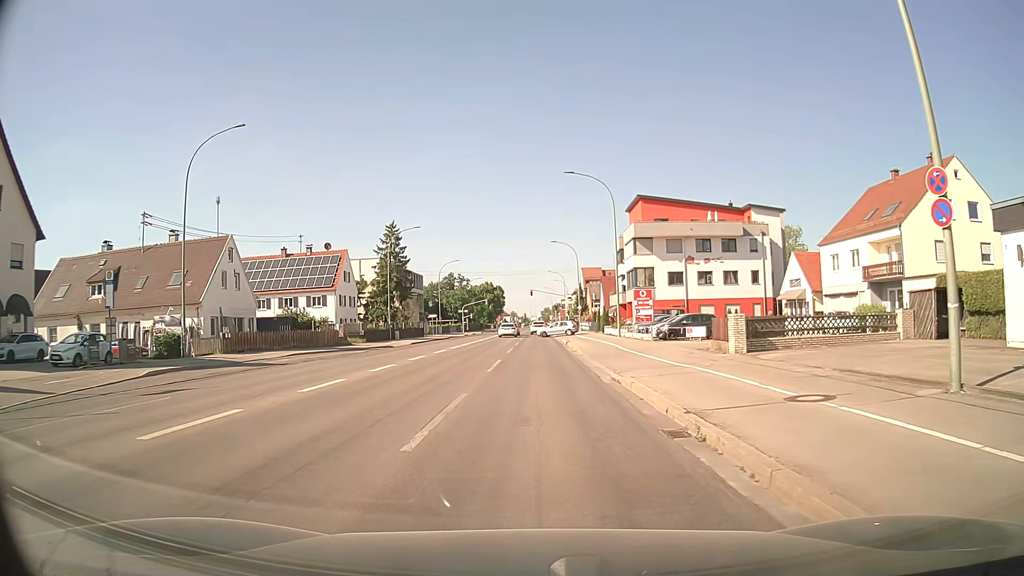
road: tertiary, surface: asphalt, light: Day
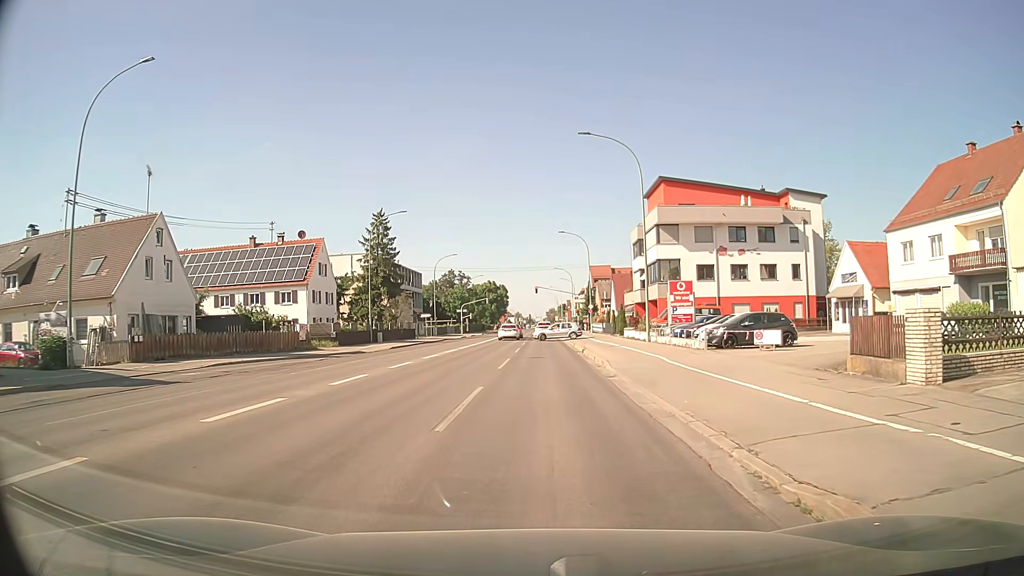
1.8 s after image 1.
(0.0, +10.4) m; -1°
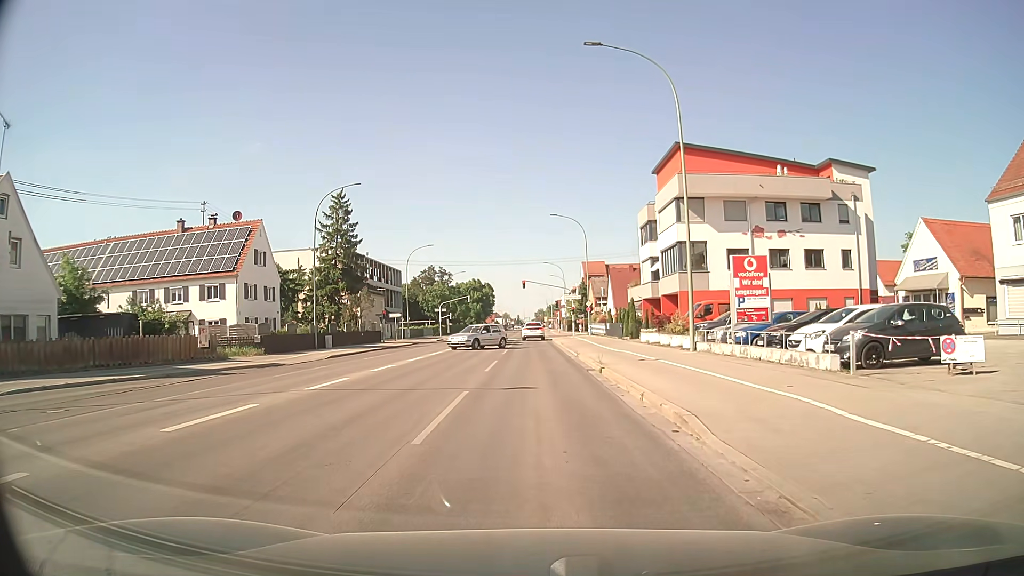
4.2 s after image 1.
(+0.1, +12.9) m; +1°
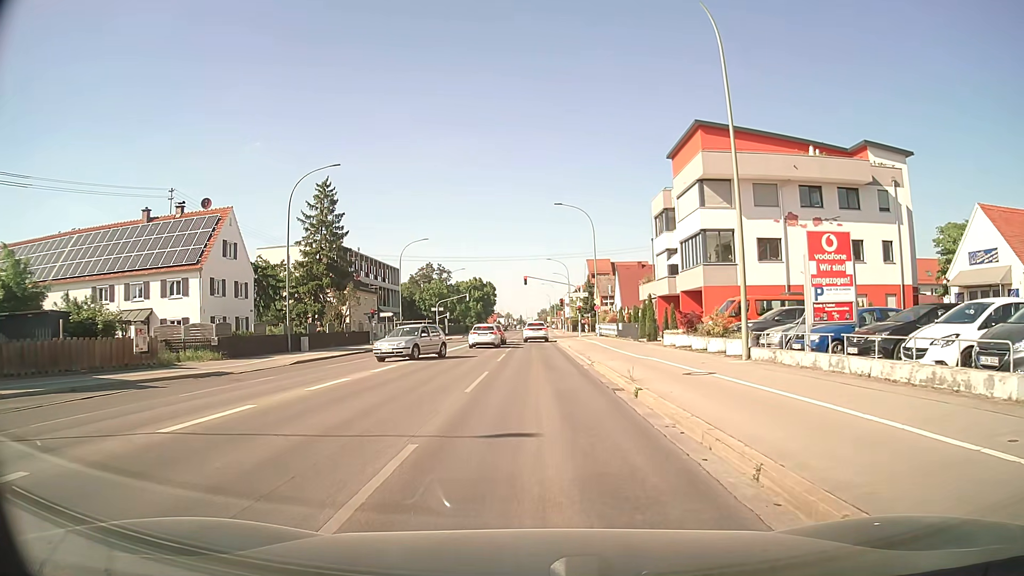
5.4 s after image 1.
(0.0, +6.1) m; 0°
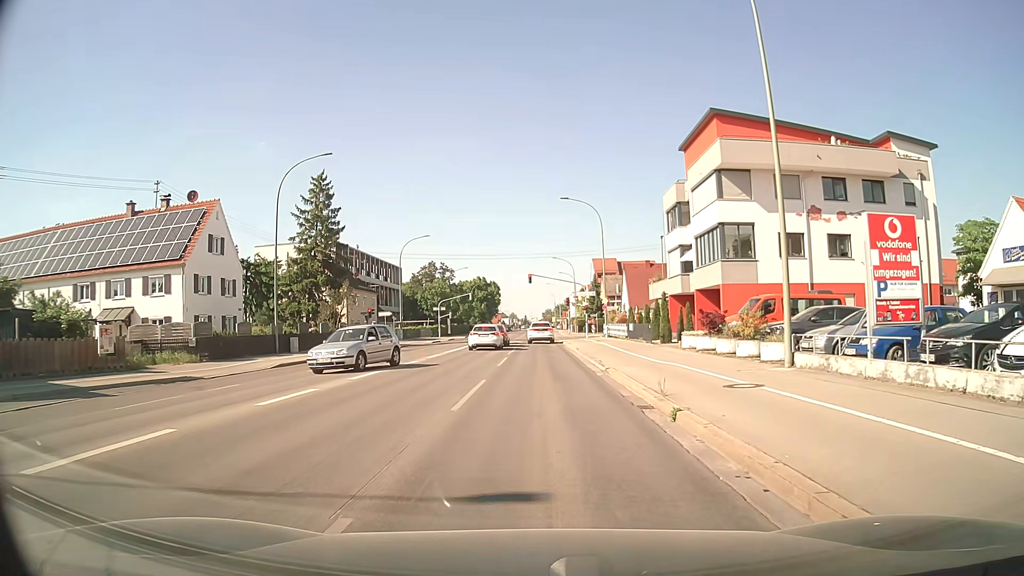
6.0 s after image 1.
(0.0, +2.9) m; -1°
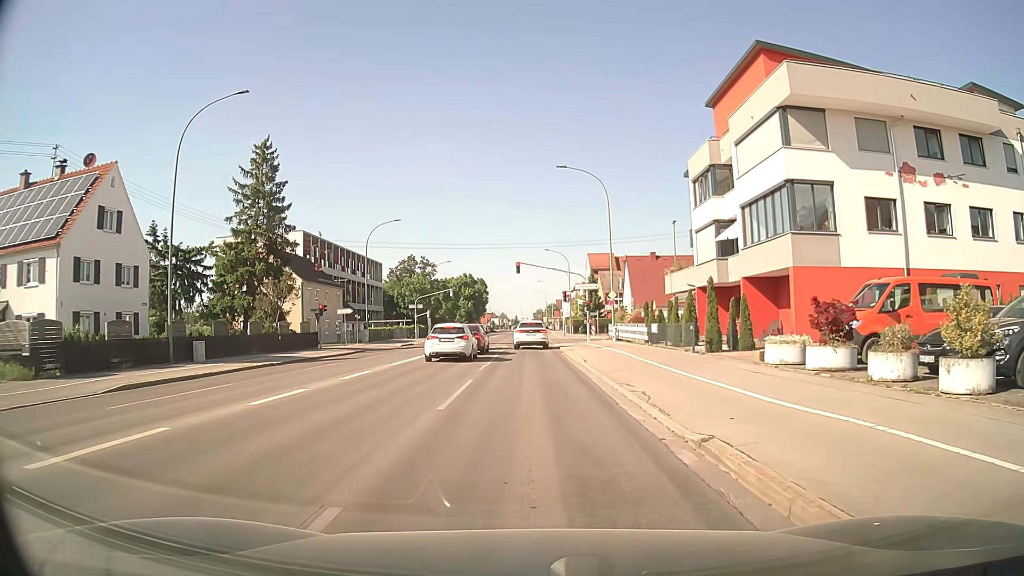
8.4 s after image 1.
(+0.1, +11.9) m; +1°
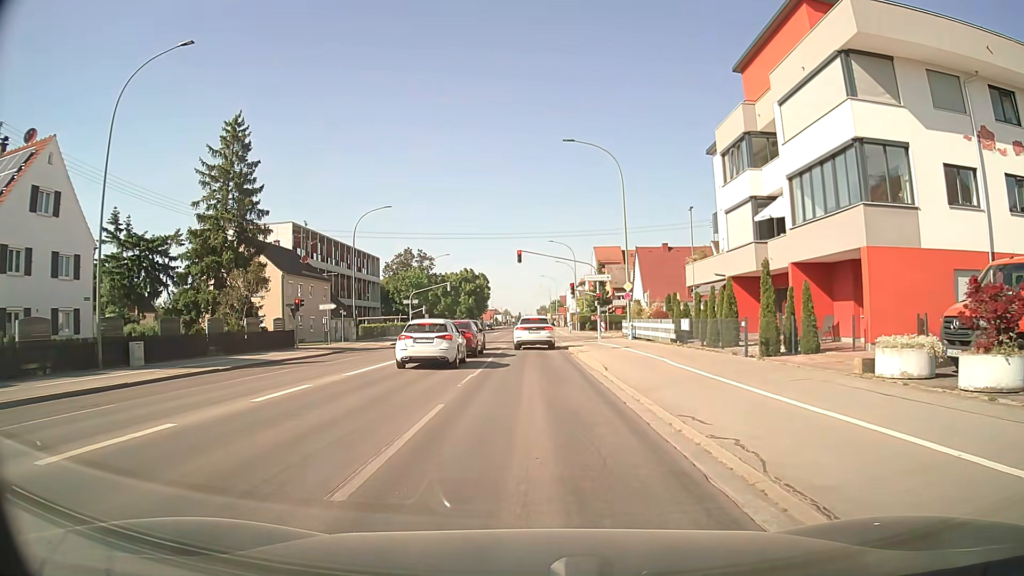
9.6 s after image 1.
(0.0, +5.9) m; -1°
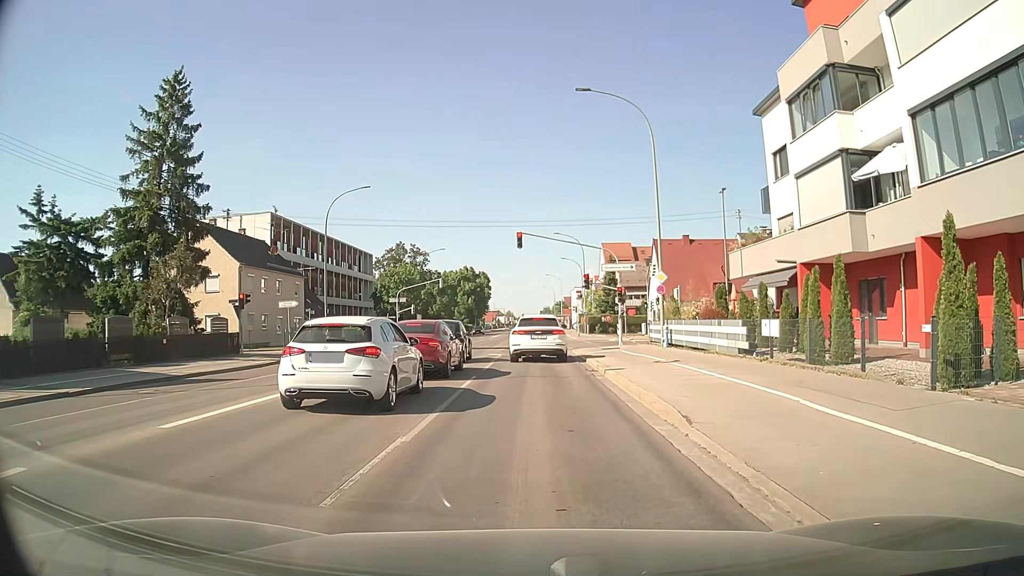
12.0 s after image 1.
(+0.1, +9.2) m; 0°
(0, +10) (0, +20) (0, +30) (0, +40) (0, +50) (0, +60) (0, +70) (0, +80) (0, +90) (0, +100) m
